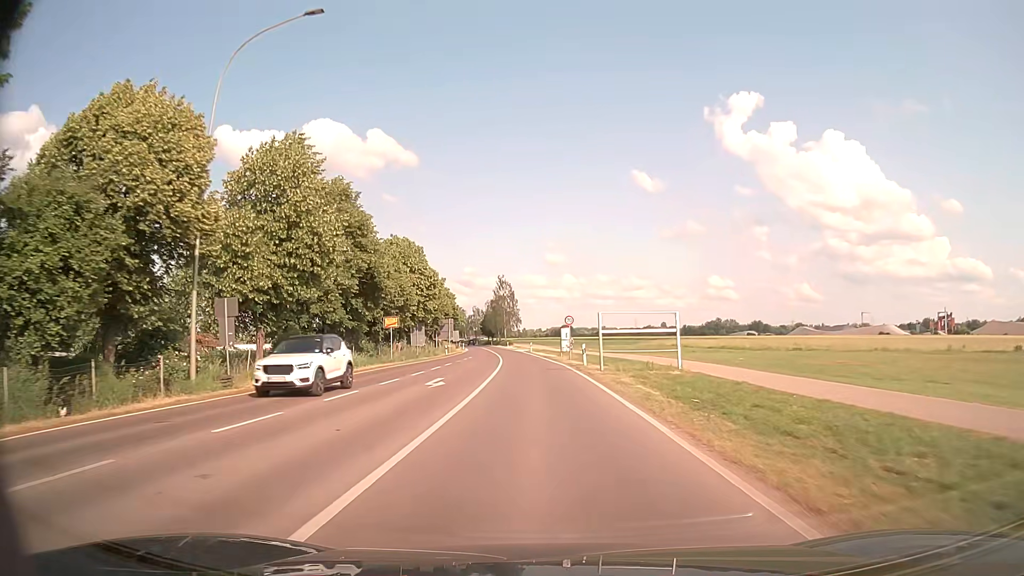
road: primary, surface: asphalt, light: Day
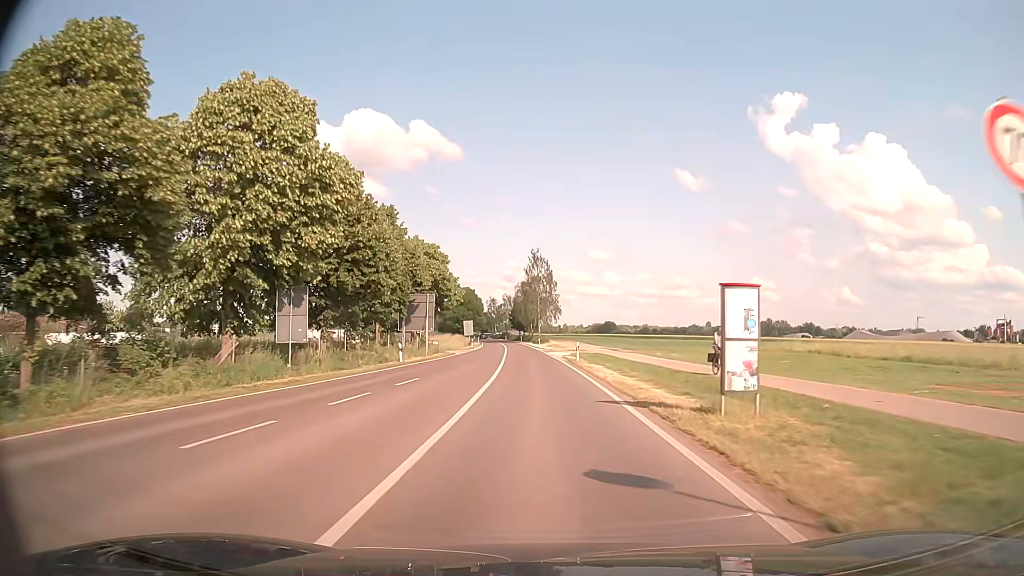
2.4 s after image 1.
(-1.1, +39.5) m; -3°
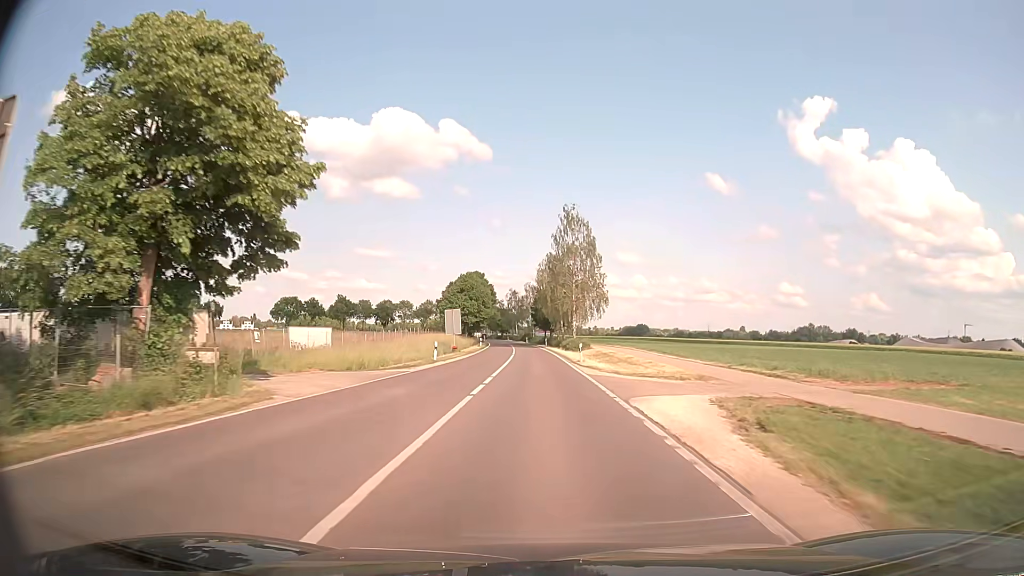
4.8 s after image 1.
(-1.2, +41.8) m; -2°
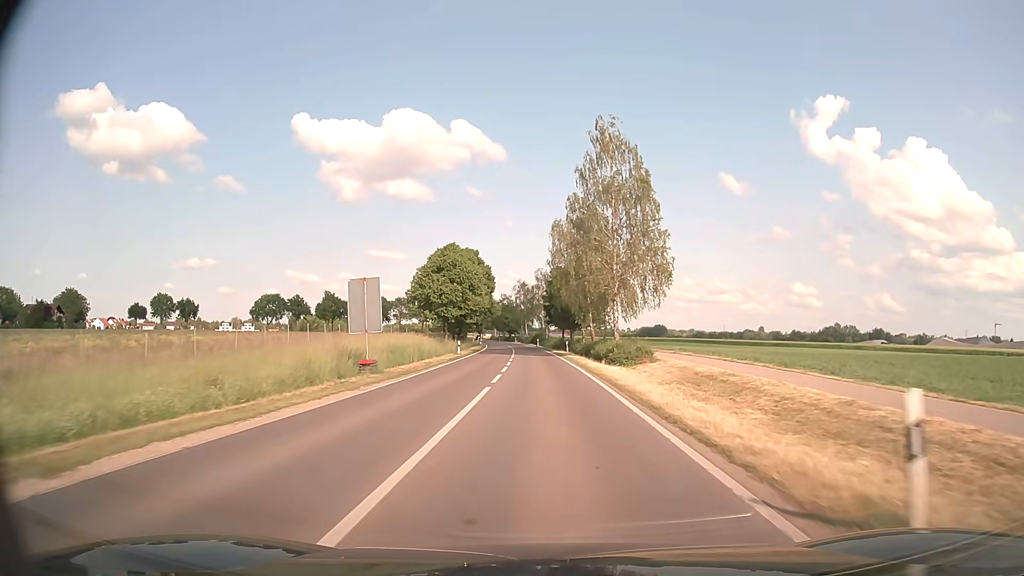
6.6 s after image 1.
(-0.6, +31.6) m; -2°
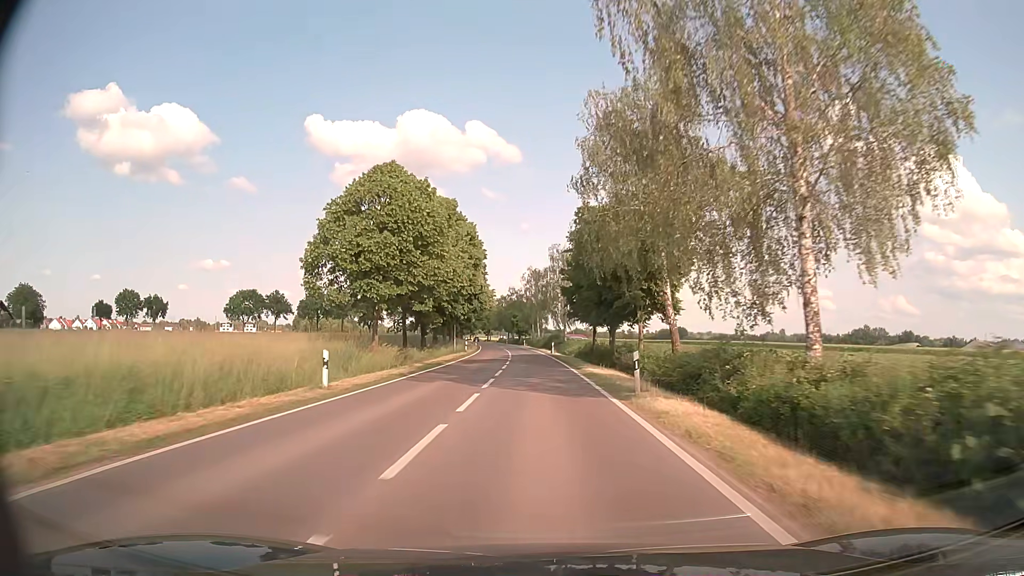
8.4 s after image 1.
(-0.2, +31.6) m; -1°
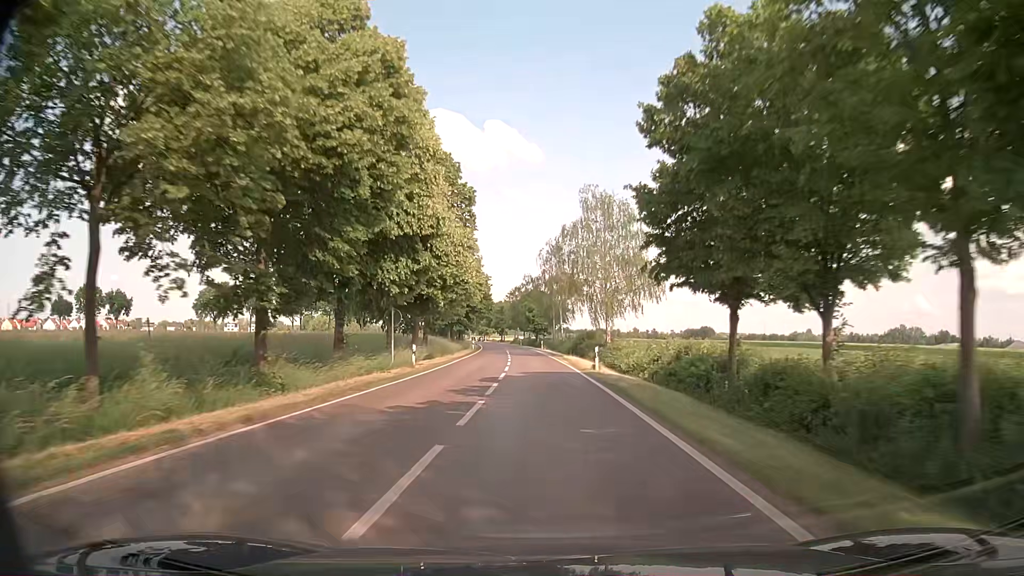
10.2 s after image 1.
(-0.6, +32.0) m; -2°
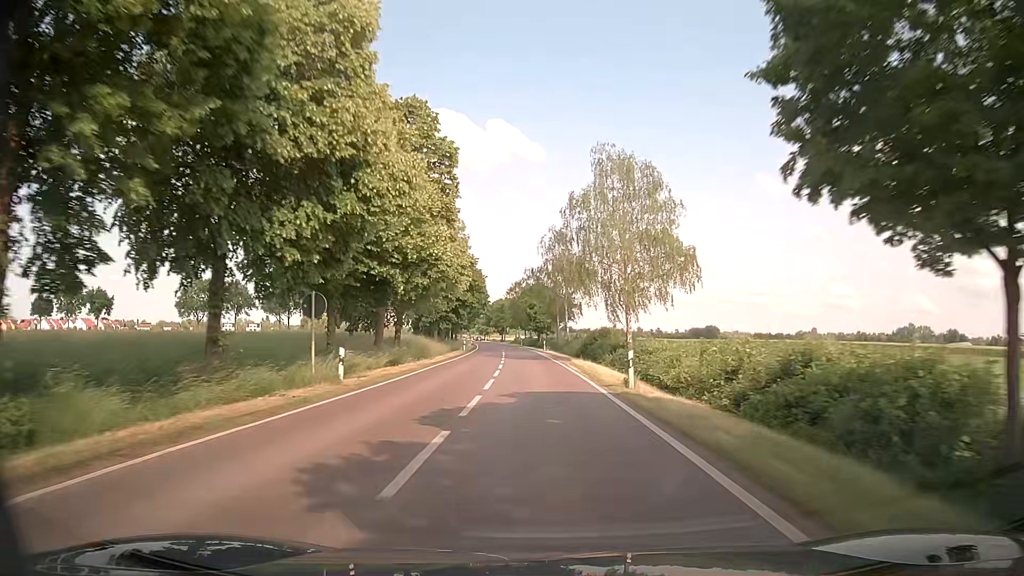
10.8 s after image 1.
(0.0, +10.8) m; 0°
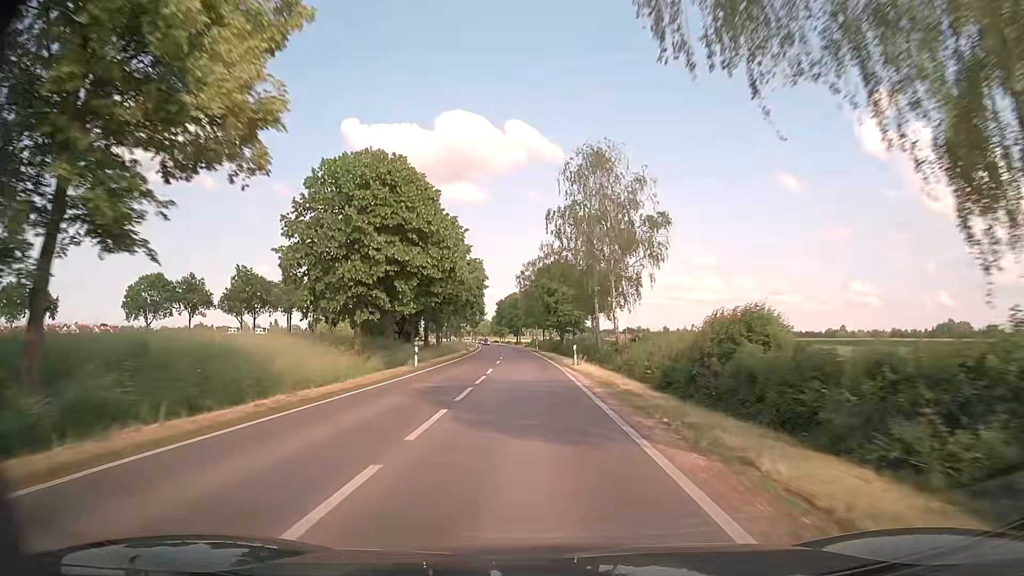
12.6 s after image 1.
(-0.4, +32.5) m; -2°
(0, +10) (0, +20) (-1, +30) (-1, +40) (-2, +50) (-2, +60) (-3, +70) (-4, +80) (-5, +90) (-6, +100) m
